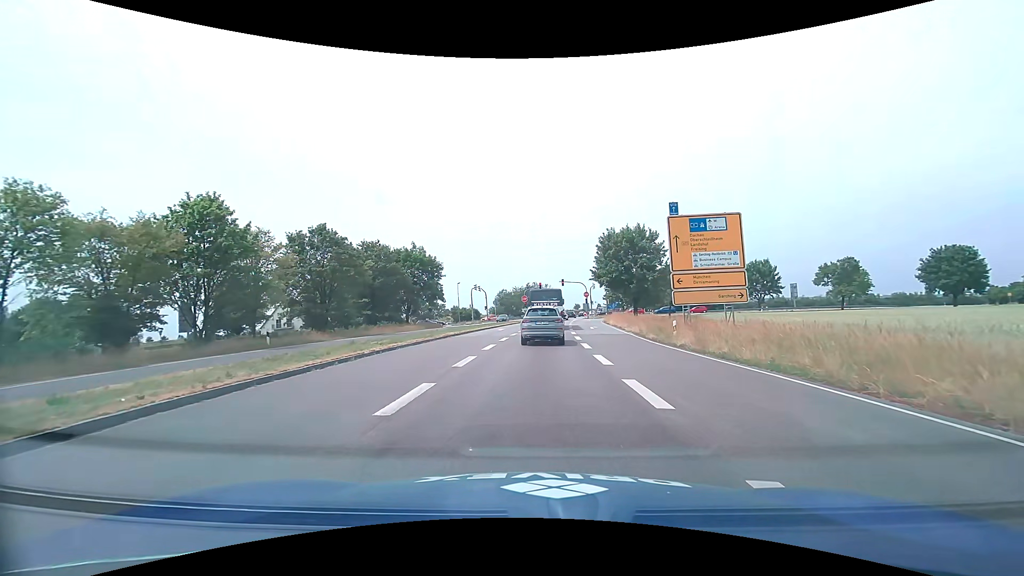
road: primary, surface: asphalt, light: Day
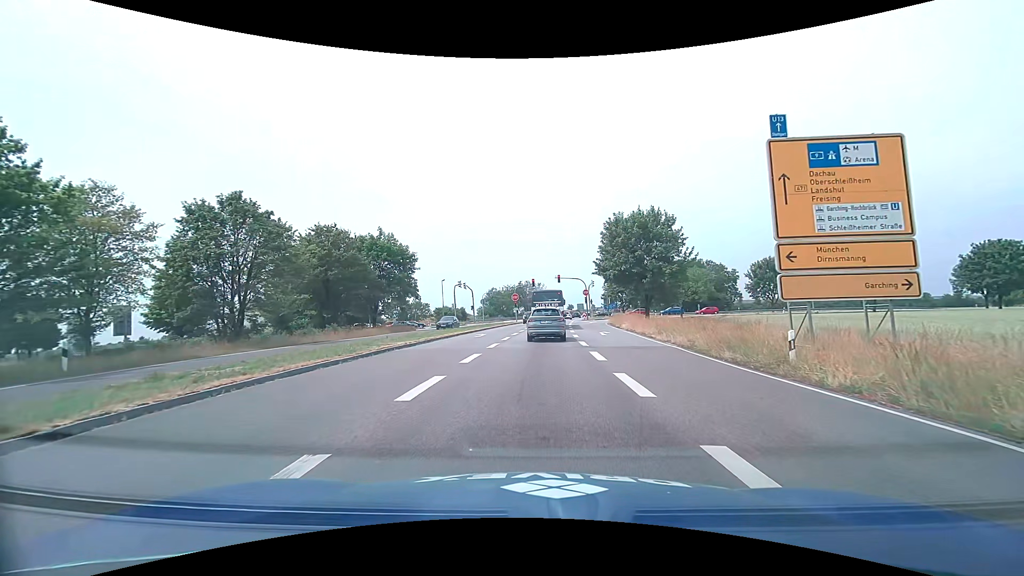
(+0.1, +11.0) m; +1°
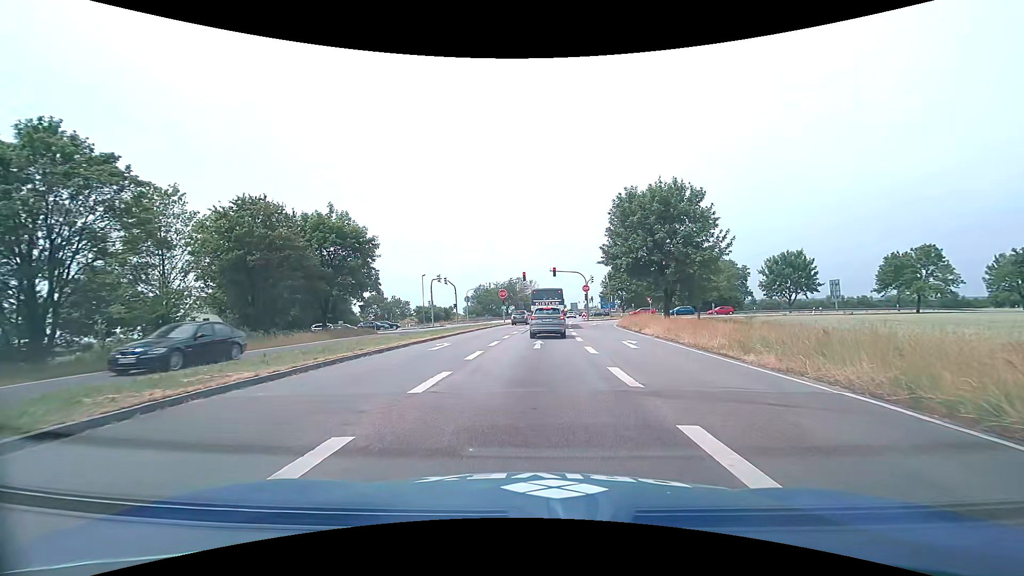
(+0.1, +11.3) m; +2°
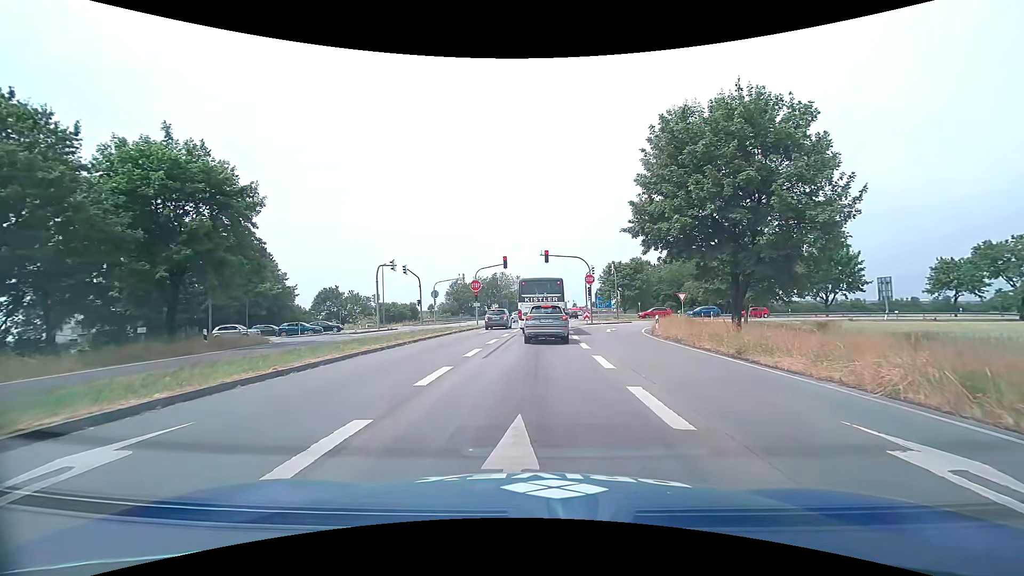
(0.0, +17.2) m; +1°
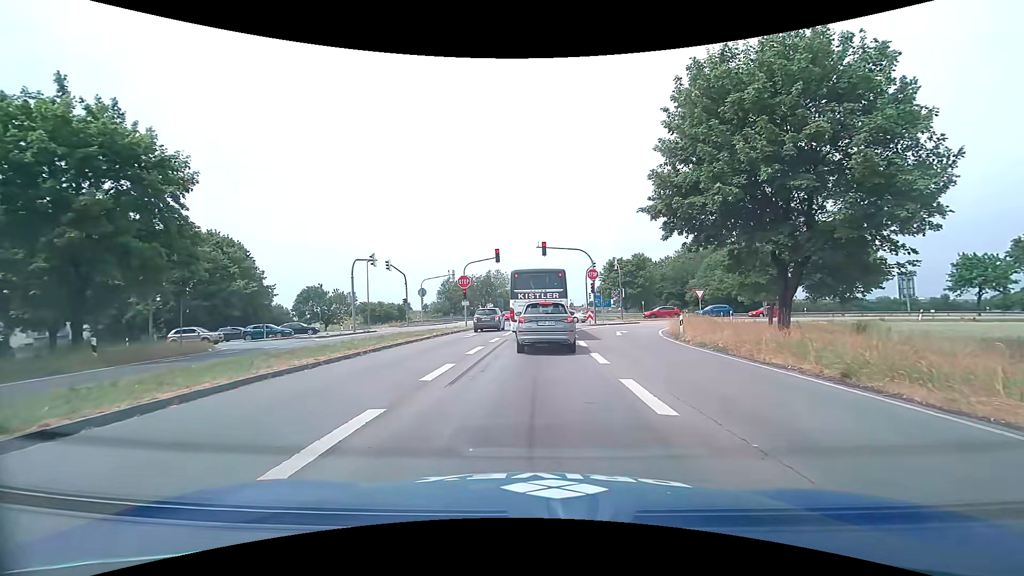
(0.0, +5.2) m; 0°
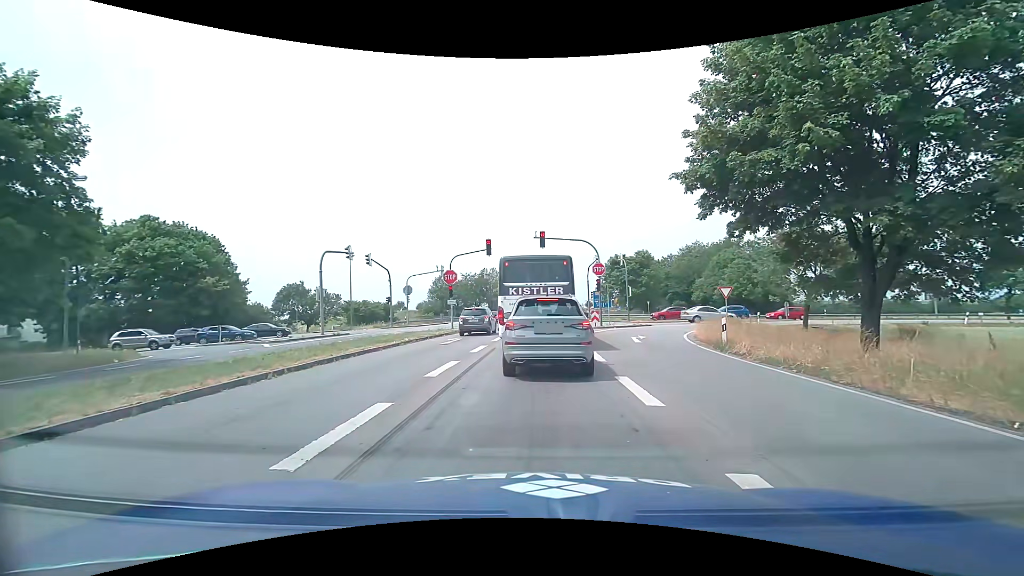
(+0.1, +5.3) m; +1°
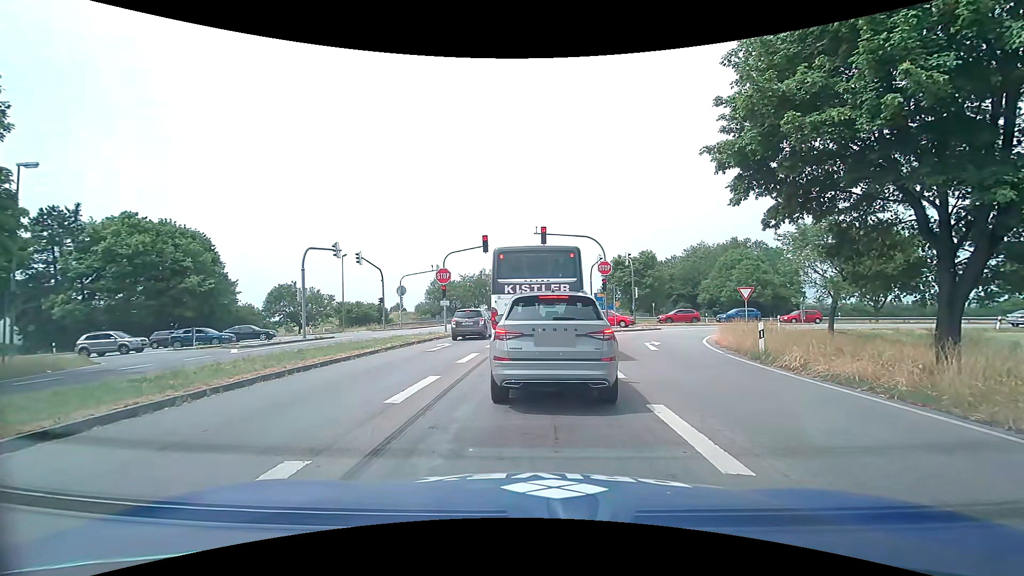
(+0.1, +2.7) m; +2°
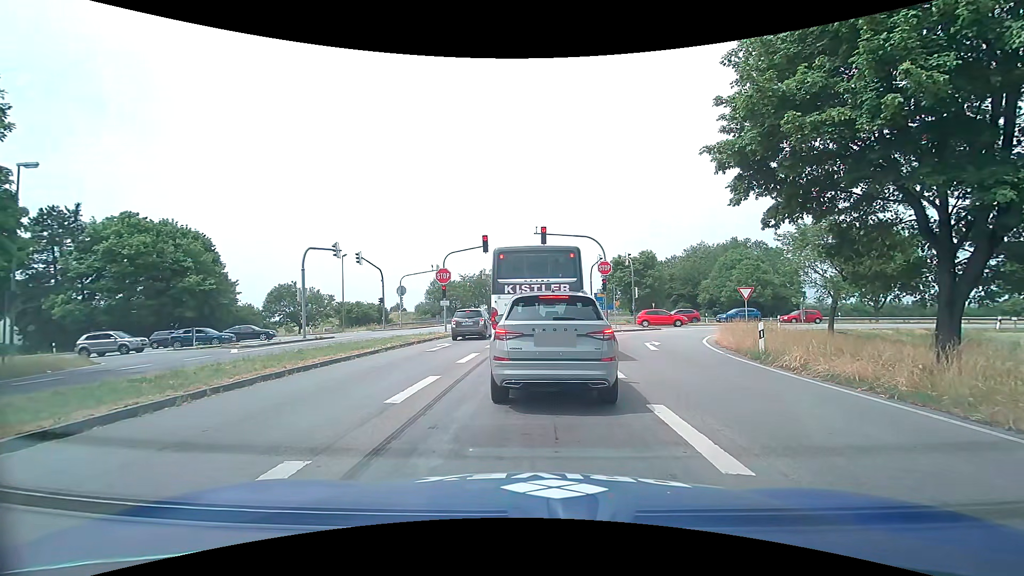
(0.0, 0.0) m; 0°
